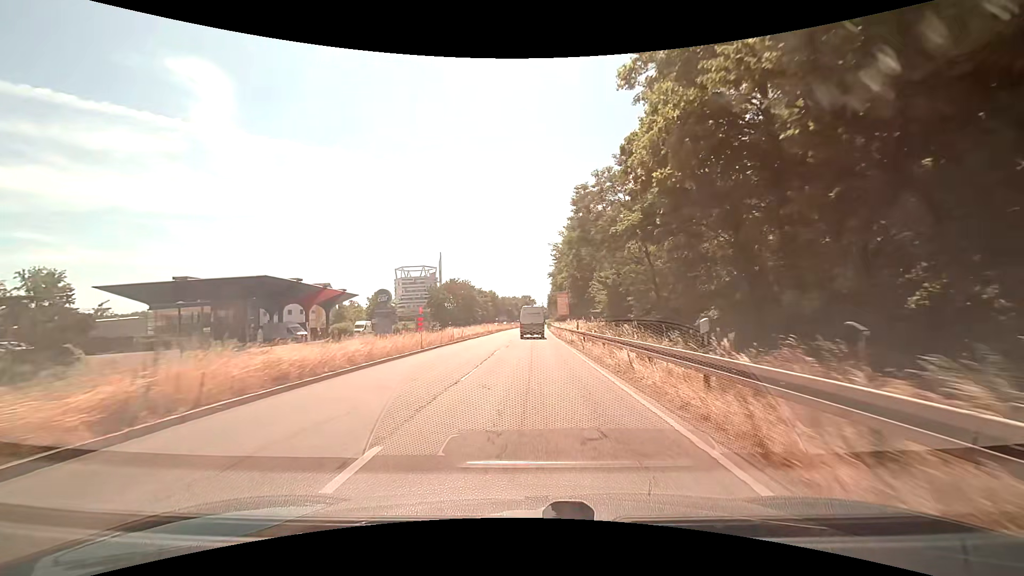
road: primary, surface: asphalt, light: Day
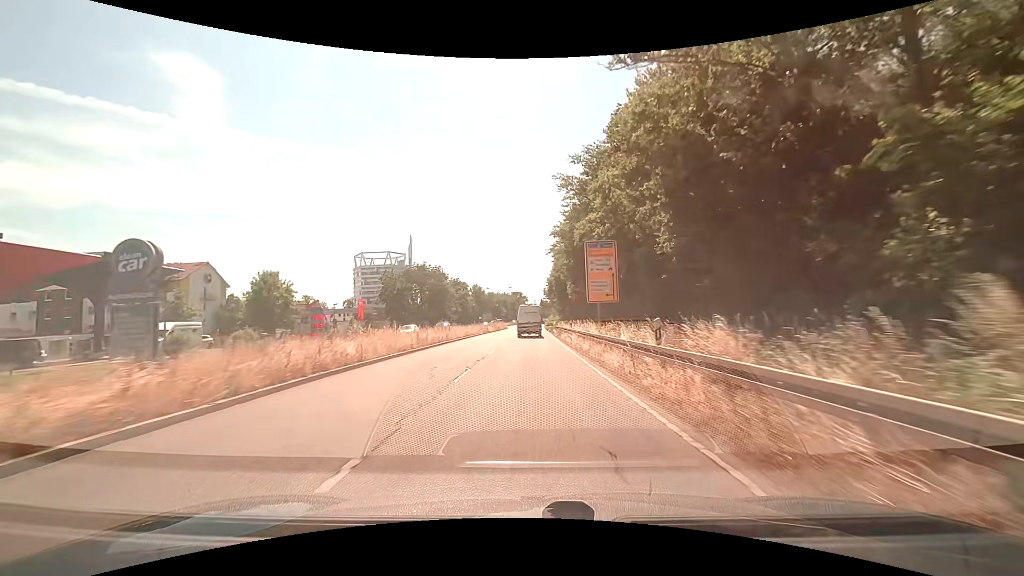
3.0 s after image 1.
(+0.2, +45.7) m; +1°
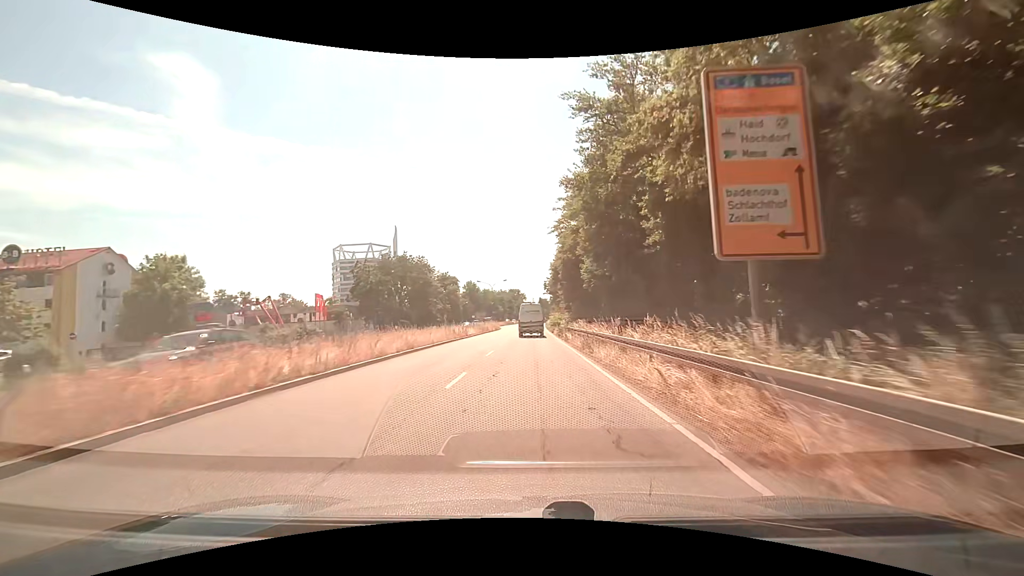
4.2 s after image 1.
(0.0, +19.2) m; 0°
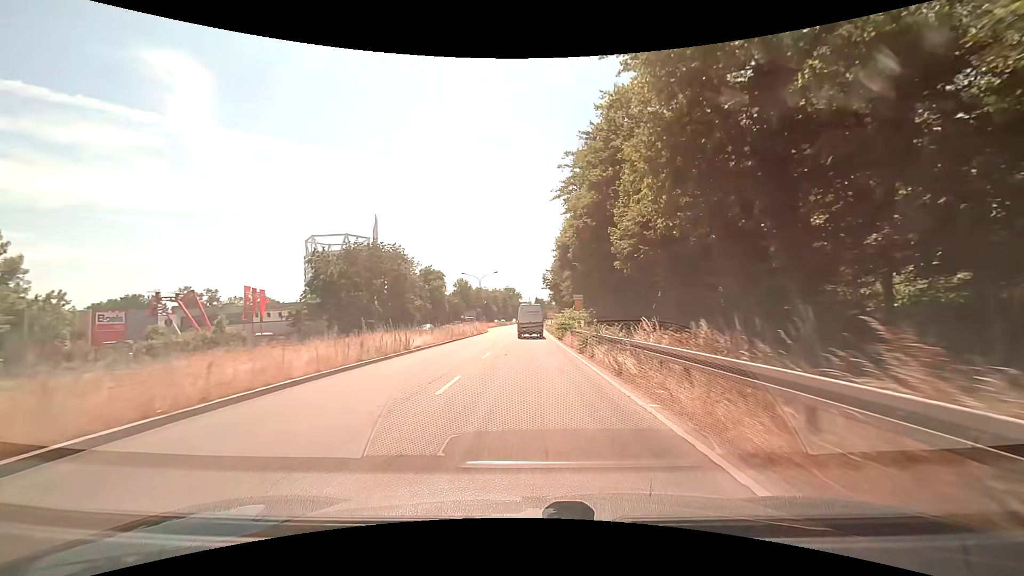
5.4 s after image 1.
(+0.1, +18.7) m; +1°
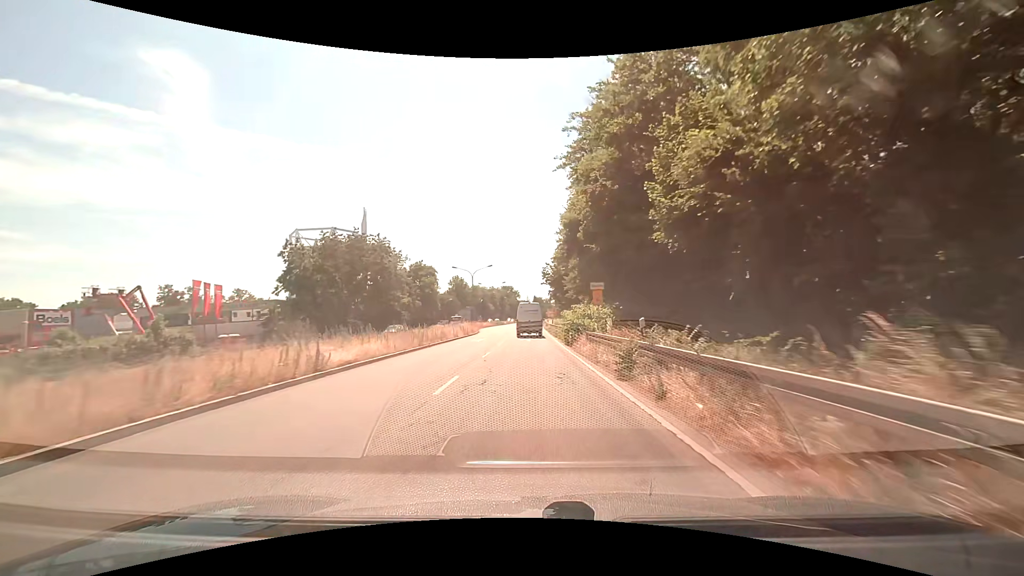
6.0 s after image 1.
(0.0, +9.0) m; 0°
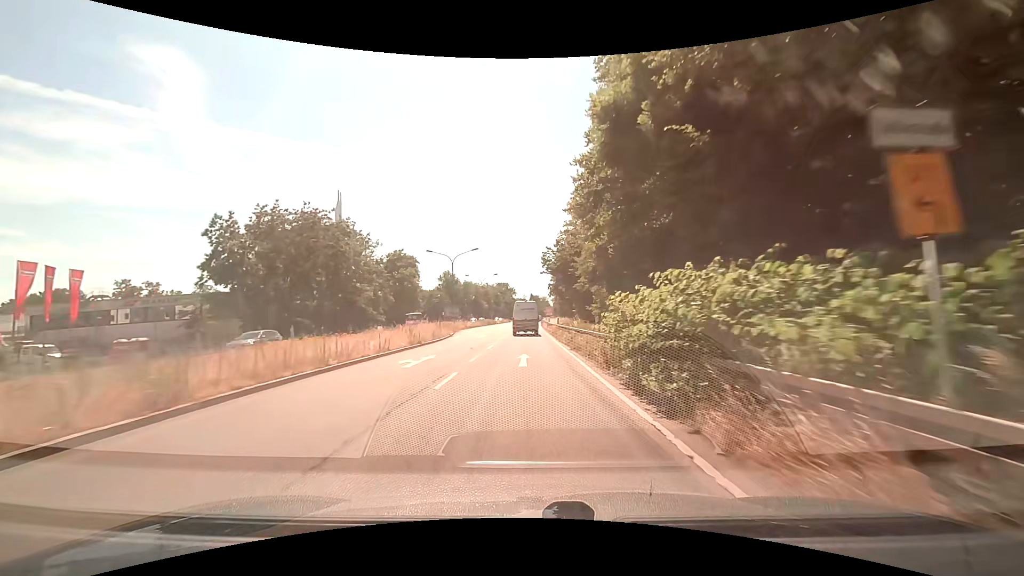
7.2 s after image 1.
(+0.1, +17.5) m; 0°
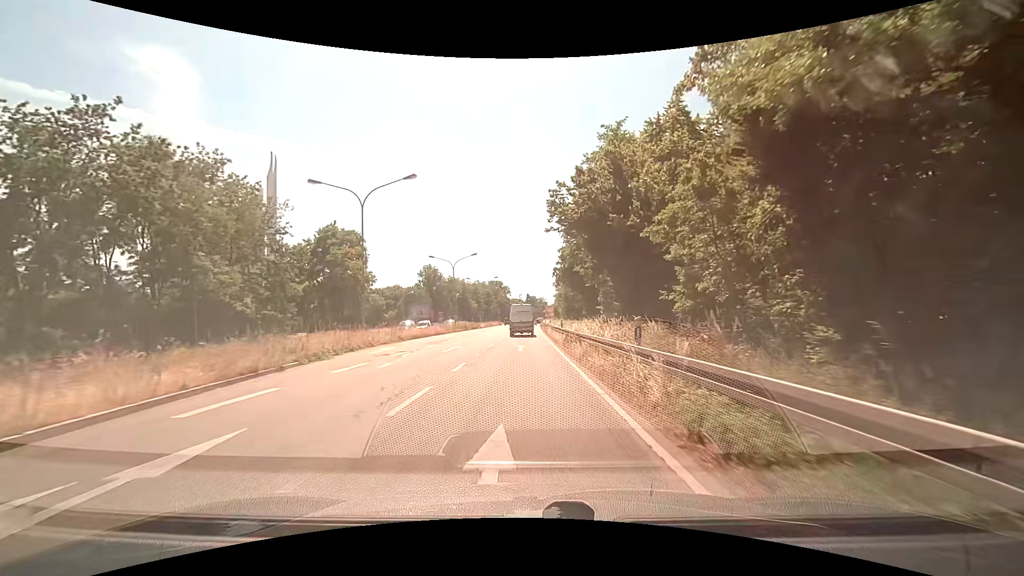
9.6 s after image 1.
(+0.2, +32.4) m; 0°
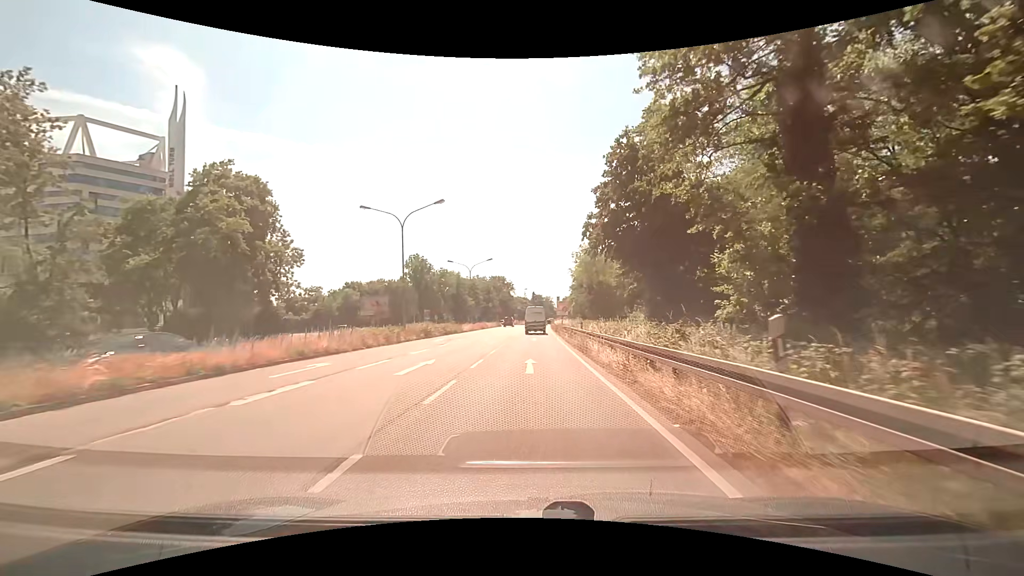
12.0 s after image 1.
(-0.1, +29.1) m; -1°
(0, +10) (0, +20) (0, +30) (0, +40) (+1, +50) (+1, +60) (+1, +70) (+2, +80) (+2, +90) (+3, +100) m
